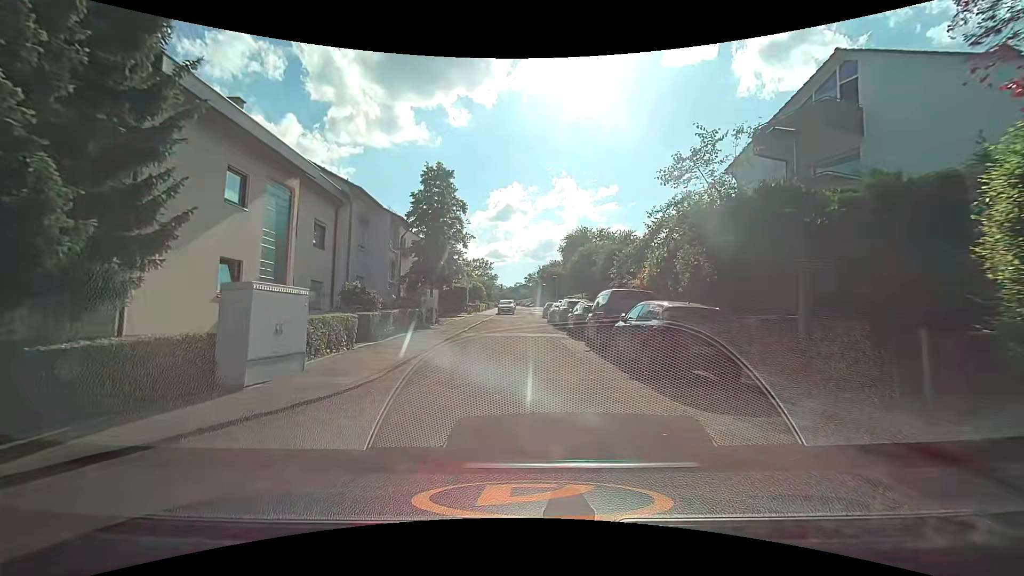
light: Day
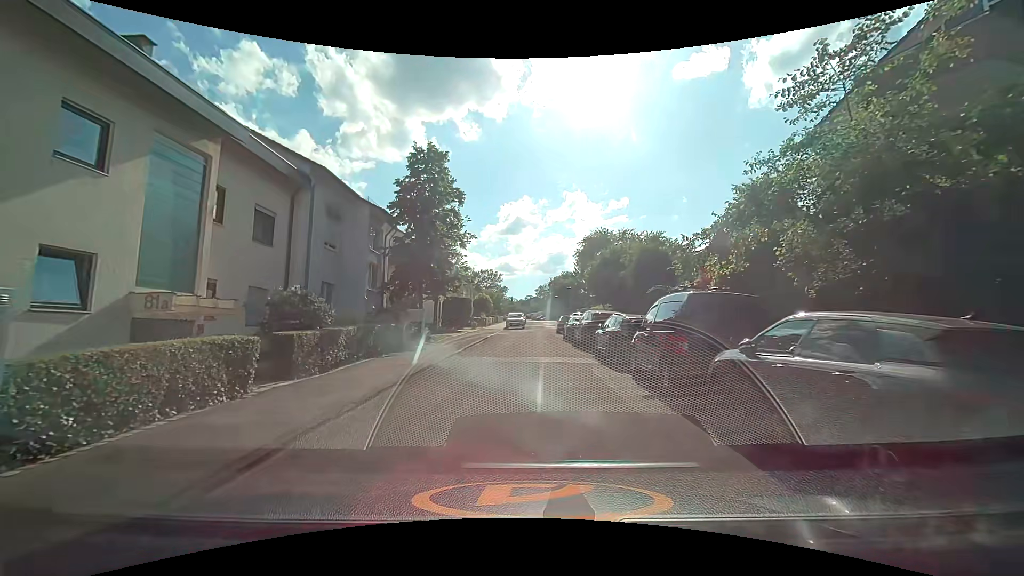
(0.0, +5.8) m; -1°
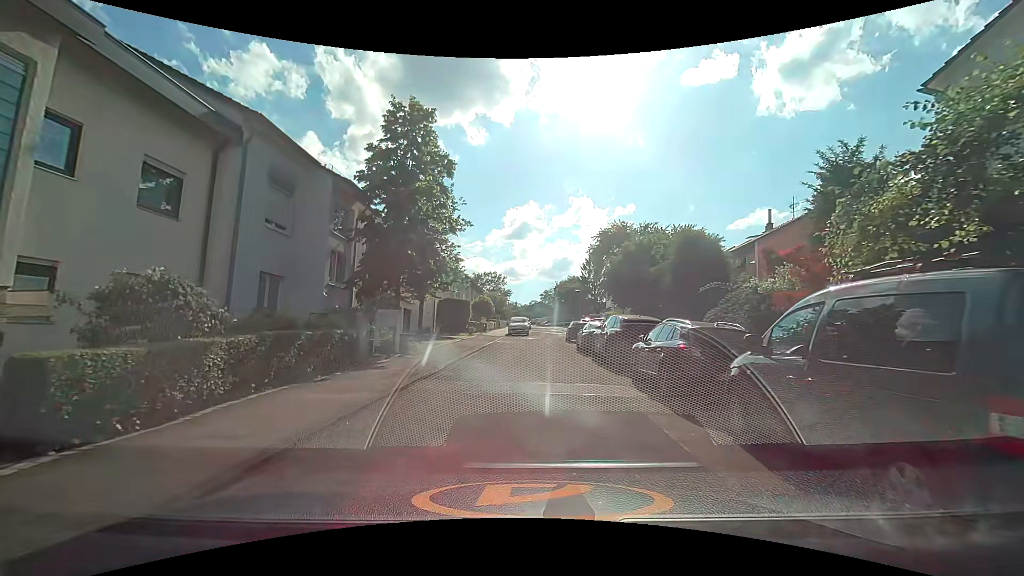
(-0.1, +5.3) m; -1°
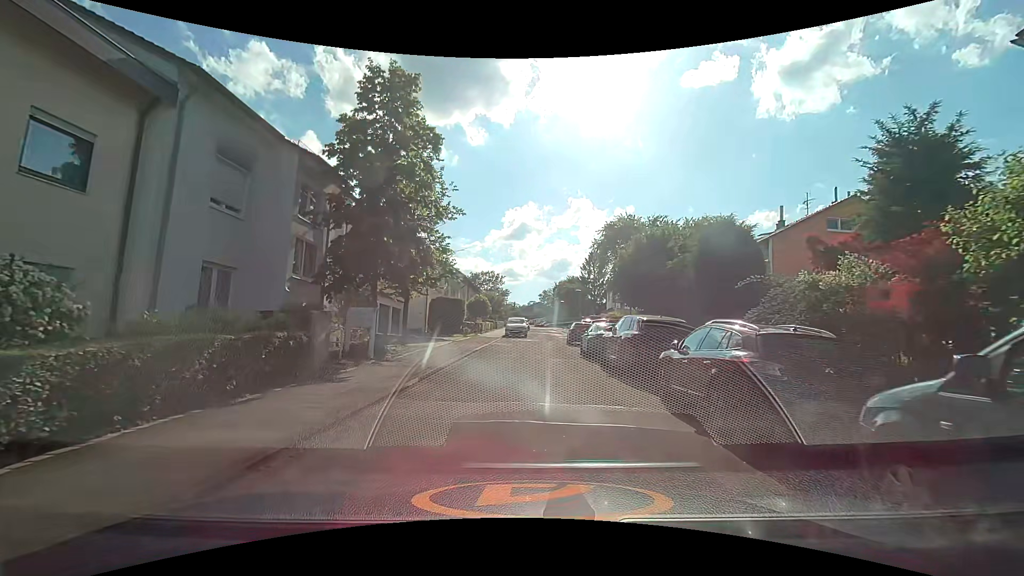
(0.0, +2.7) m; -1°
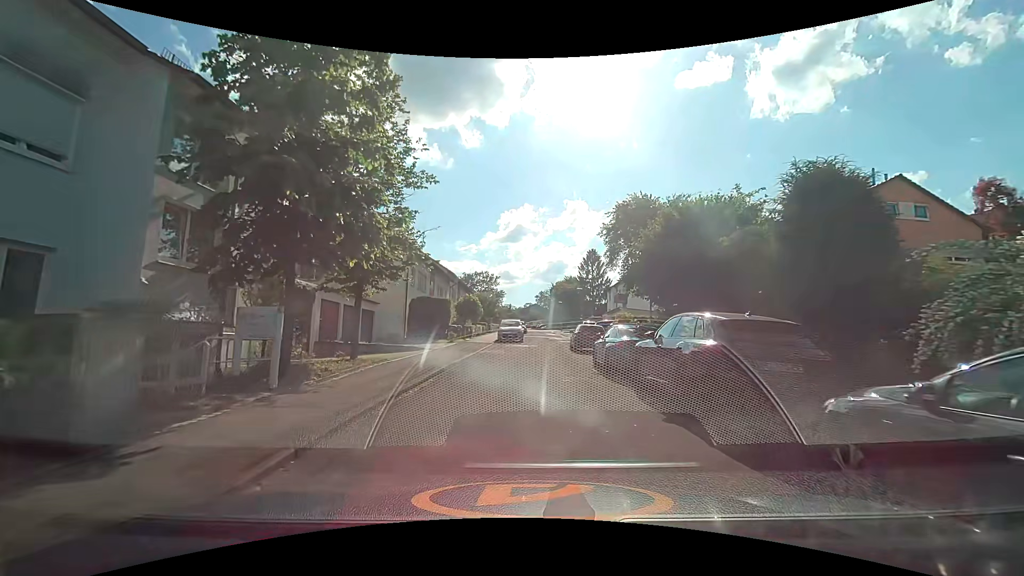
(+0.1, +5.4) m; +2°
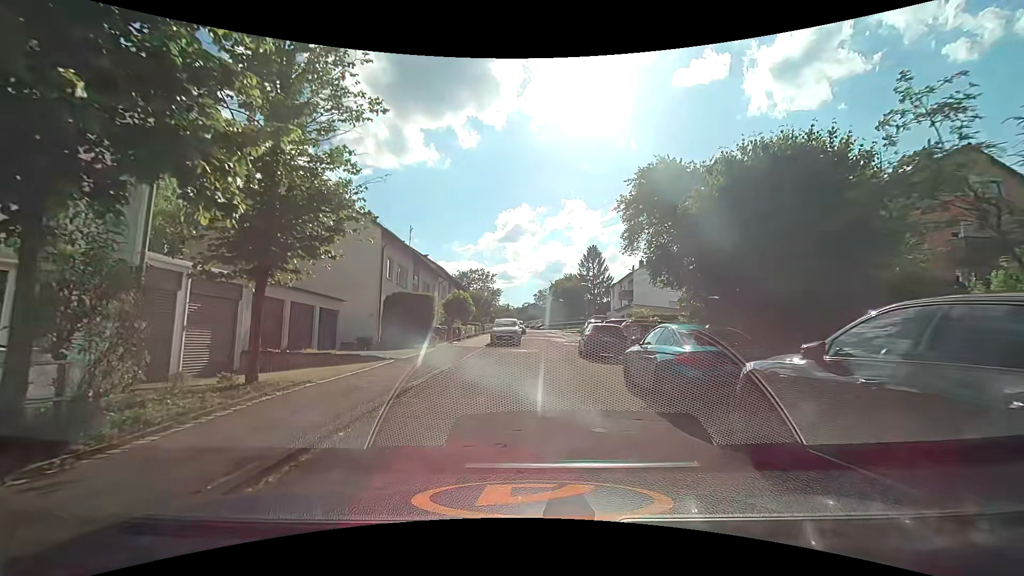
(0.0, +5.6) m; -1°
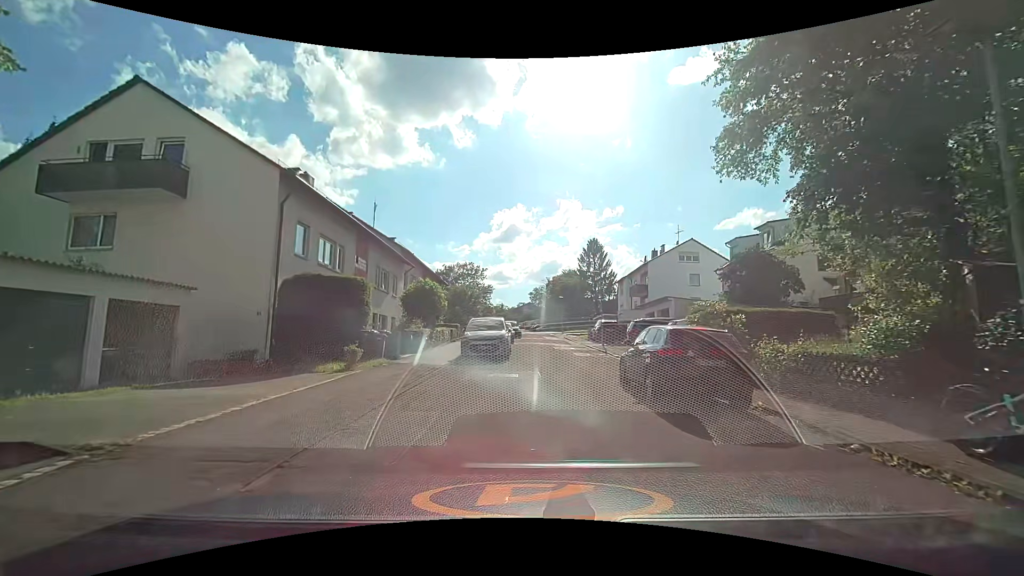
(+0.2, +11.3) m; +1°
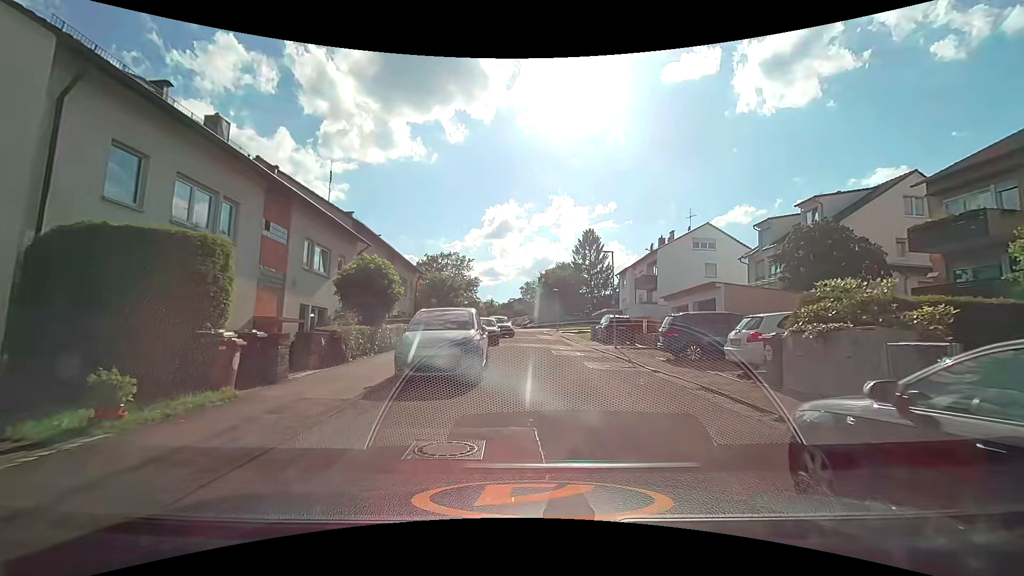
(+0.1, +8.0) m; +2°
(+1, +10) (+2, +20) (+2, +30) (+1, +40) (+1, +50) (0, +60) (0, +70) (+6, +77) (+15, +81) (+25, +80) m
